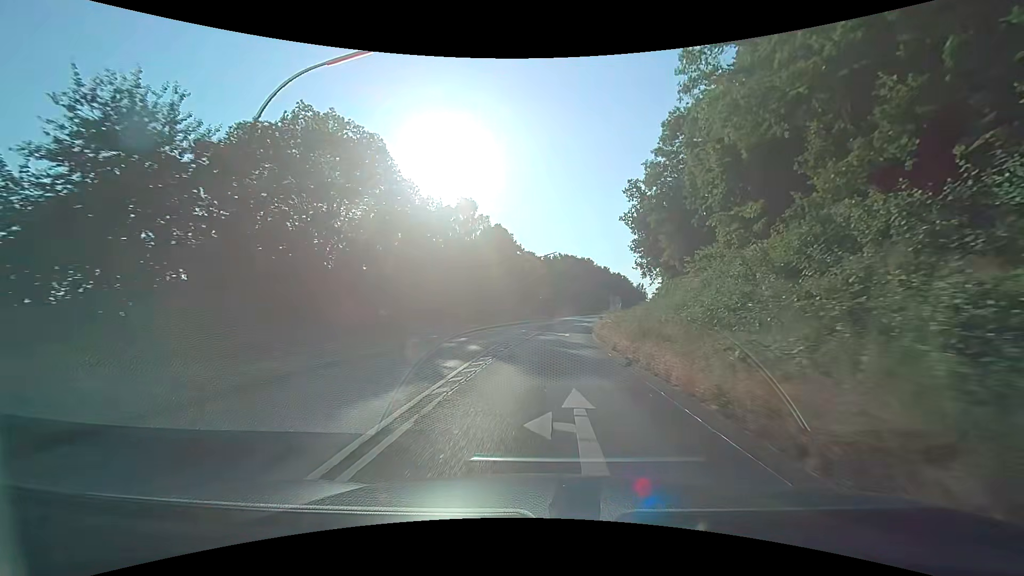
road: secondary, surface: asphalt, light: Day
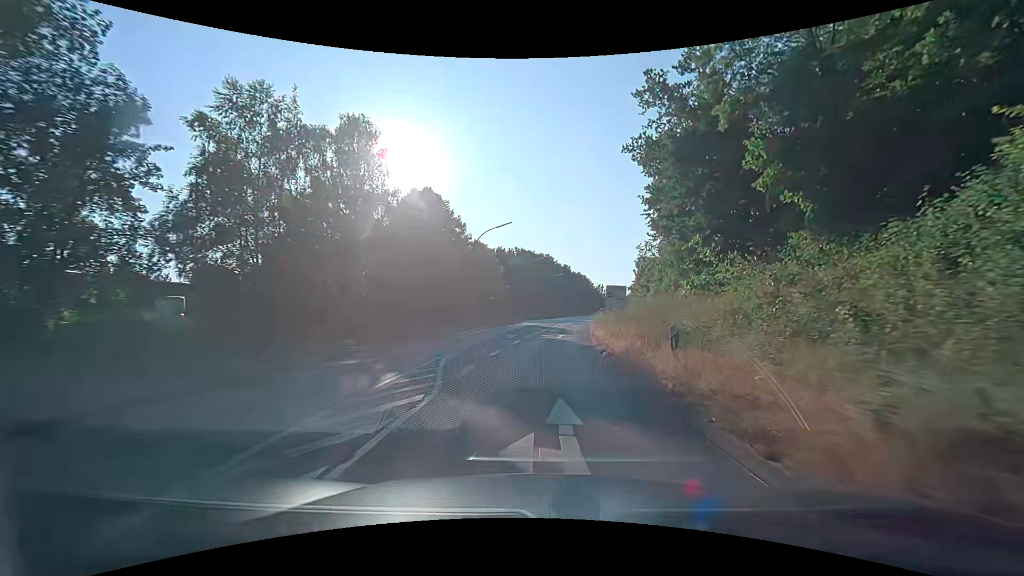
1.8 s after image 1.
(+1.1, +26.2) m; +5°
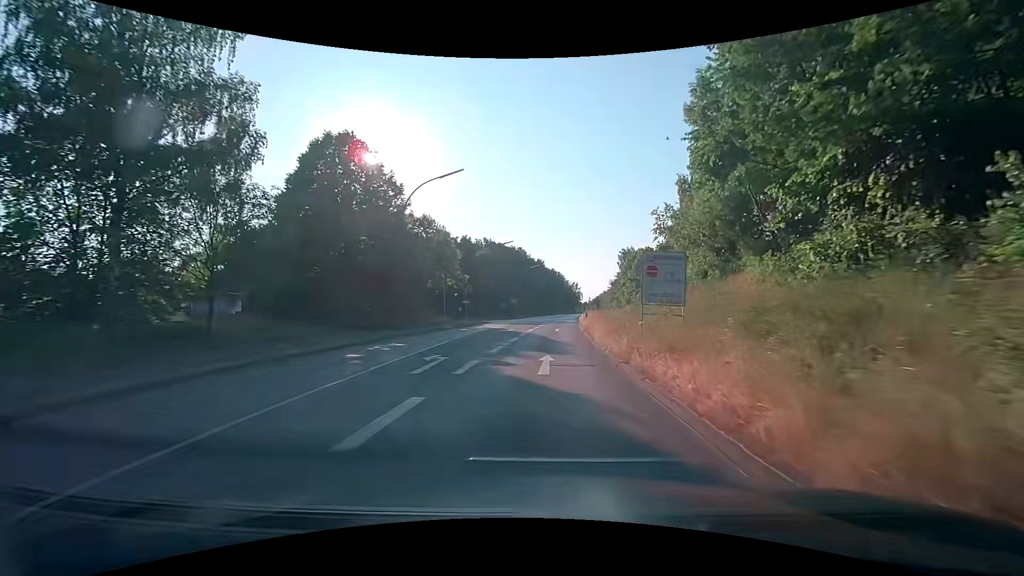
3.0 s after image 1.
(+0.5, +17.3) m; +3°
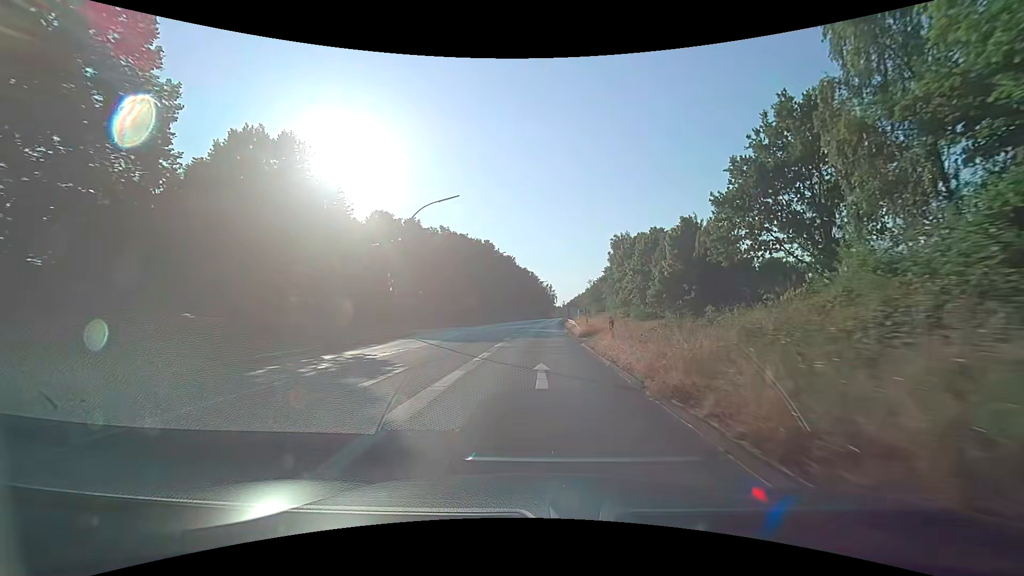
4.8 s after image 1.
(+0.9, +25.8) m; +3°
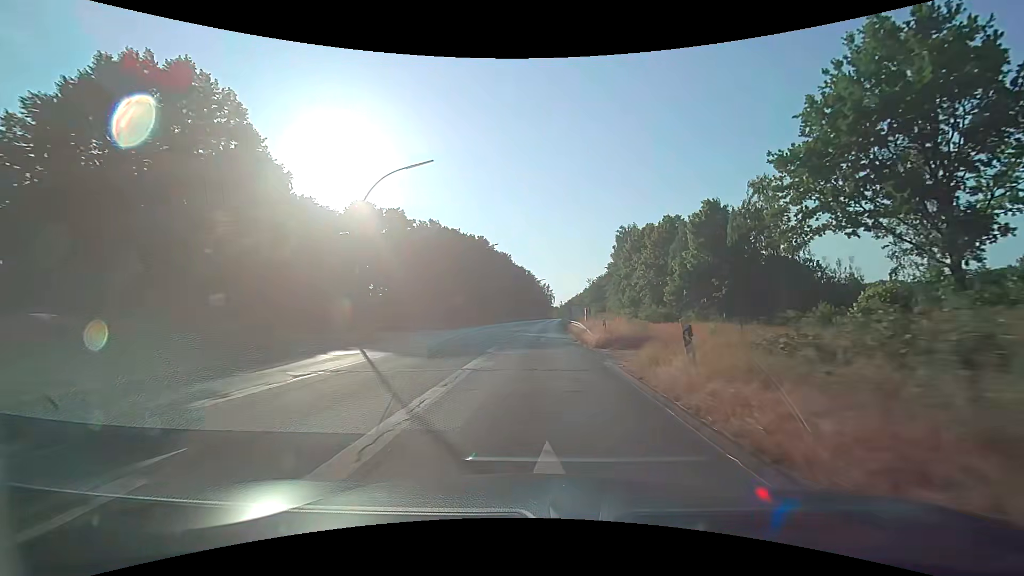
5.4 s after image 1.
(0.0, +8.6) m; 0°
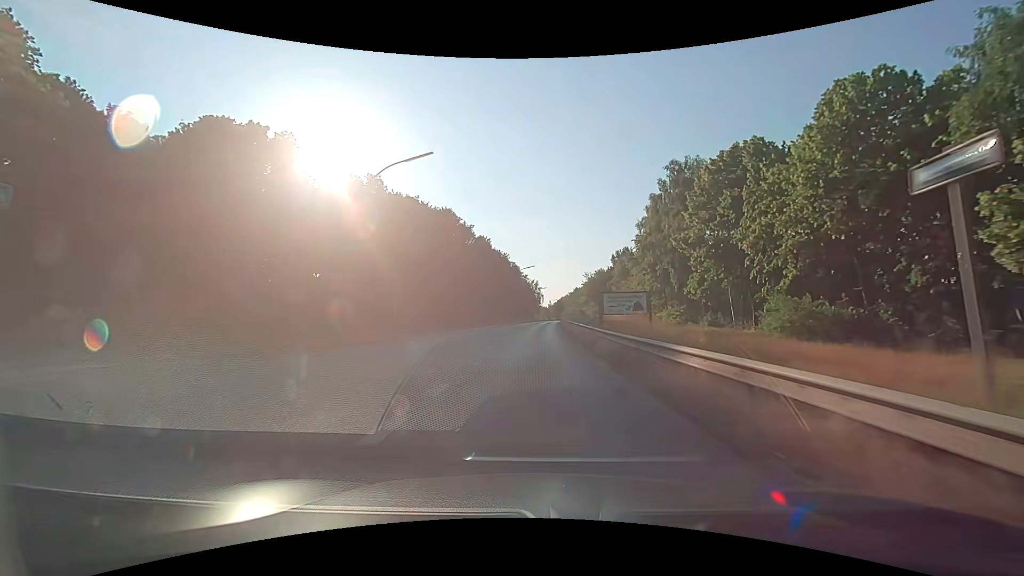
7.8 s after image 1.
(+0.5, +34.4) m; +1°
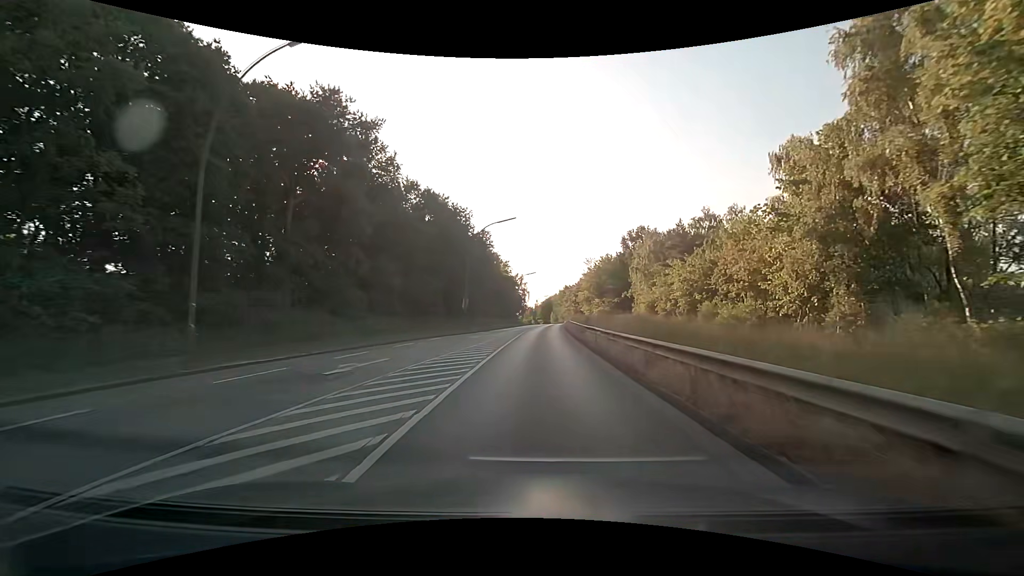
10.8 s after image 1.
(+0.5, +43.7) m; +2°
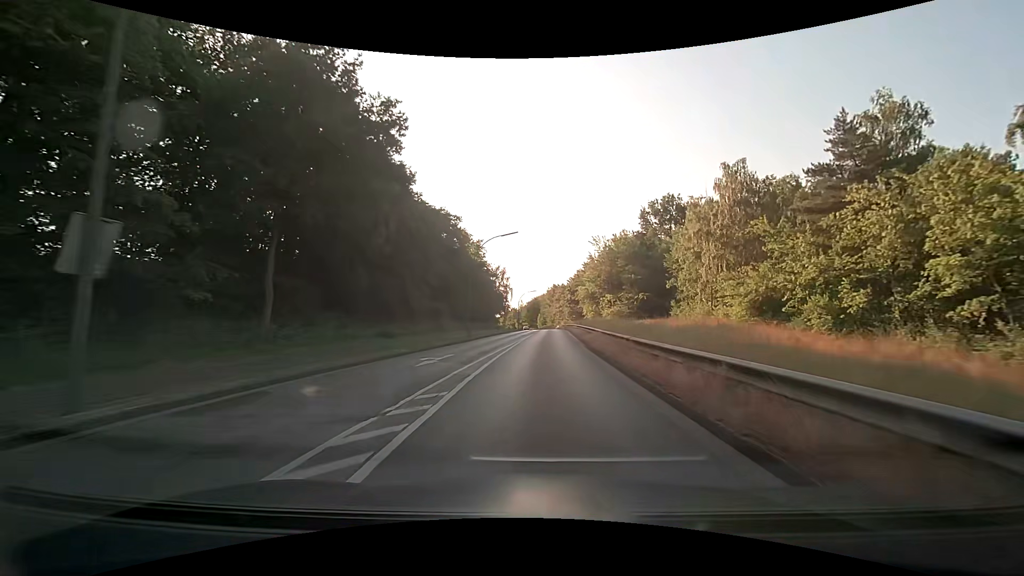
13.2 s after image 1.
(+0.6, +36.9) m; +2°
(0, +10) (0, +20) (+1, +30) (+1, +40) (+2, +50) (+2, +60) (+3, +70) (+3, +80) (+3, +90) (+3, +100) m
